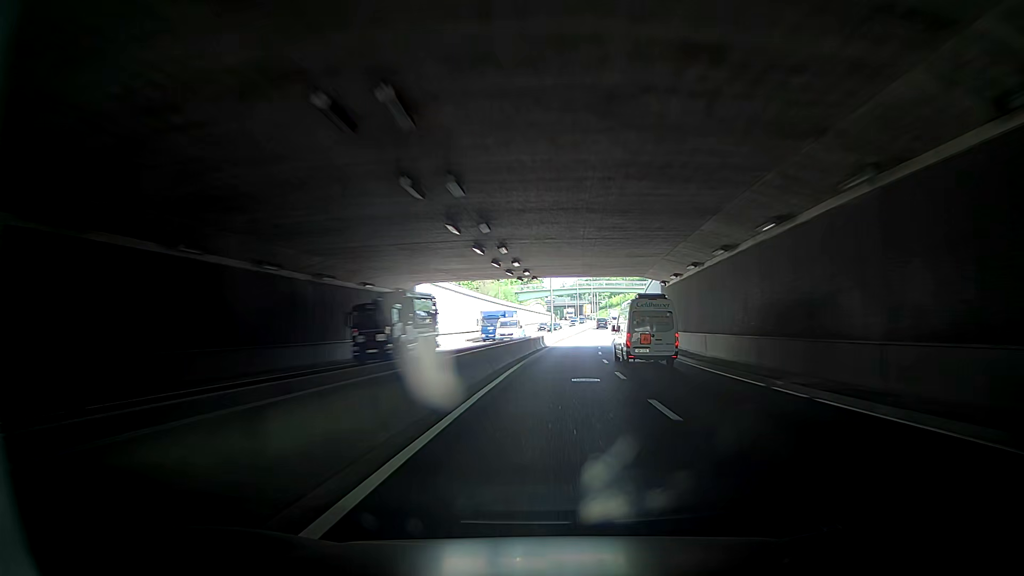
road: trunk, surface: asphalt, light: Day
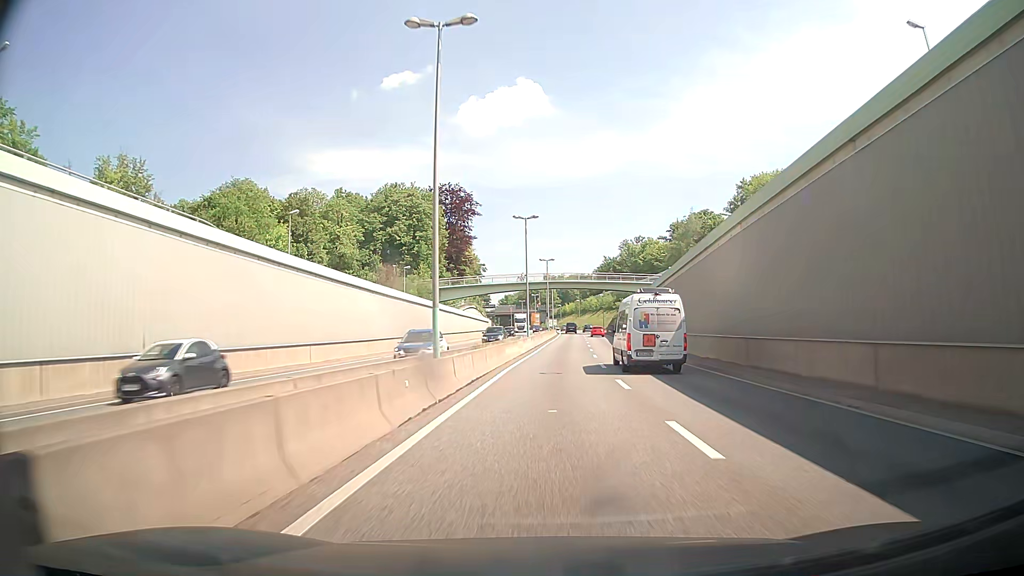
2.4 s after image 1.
(+0.8, +48.1) m; +5°
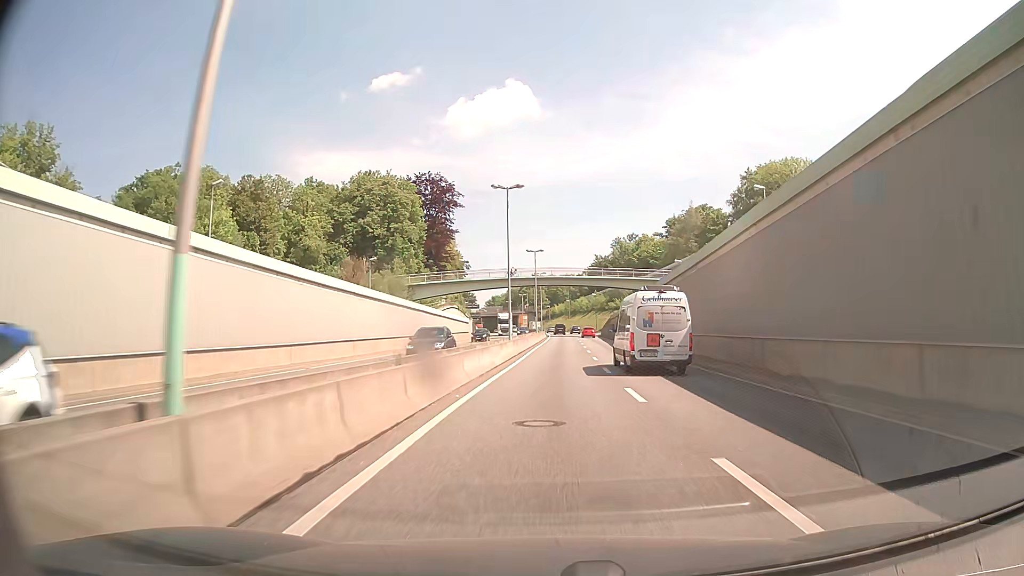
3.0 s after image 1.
(+0.3, +12.1) m; +2°
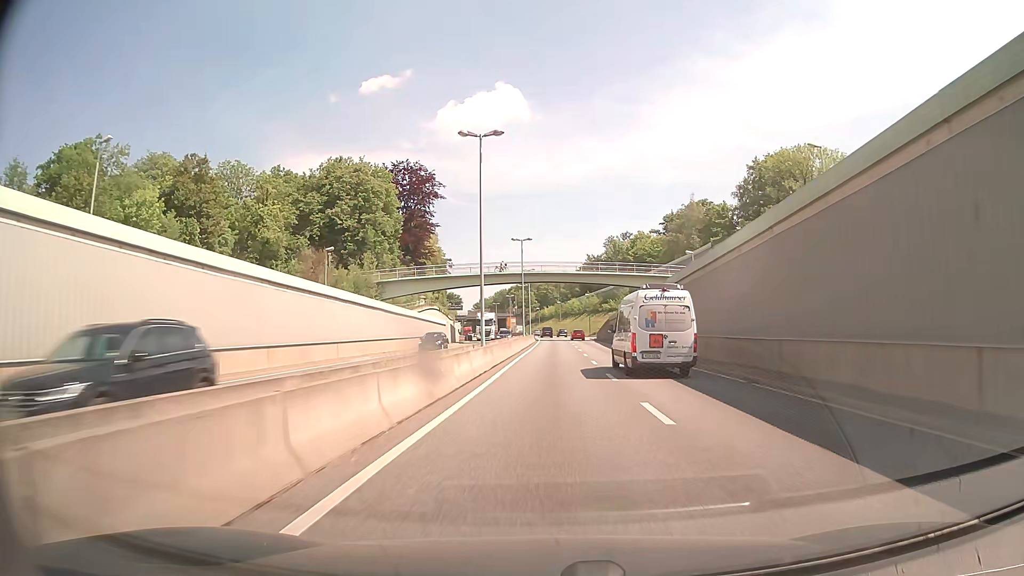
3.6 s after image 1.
(+0.1, +12.1) m; +1°
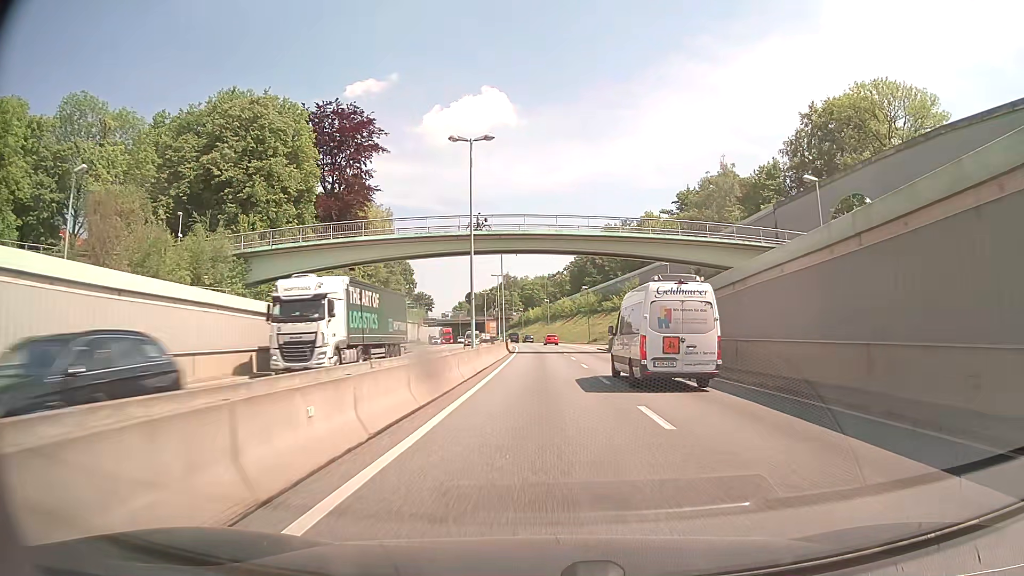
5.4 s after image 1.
(+0.5, +36.3) m; +1°
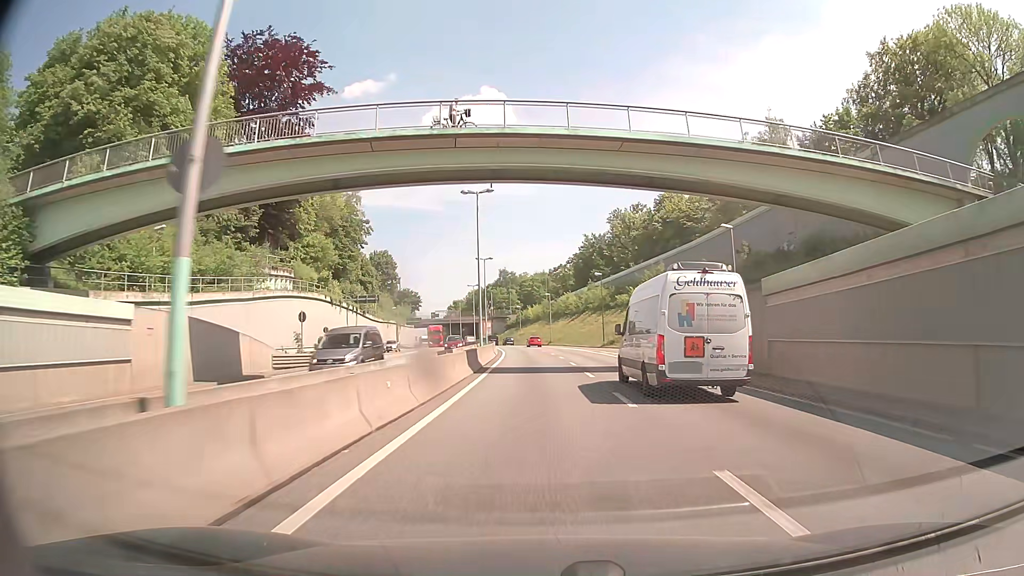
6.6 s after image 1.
(0.0, +24.0) m; 0°
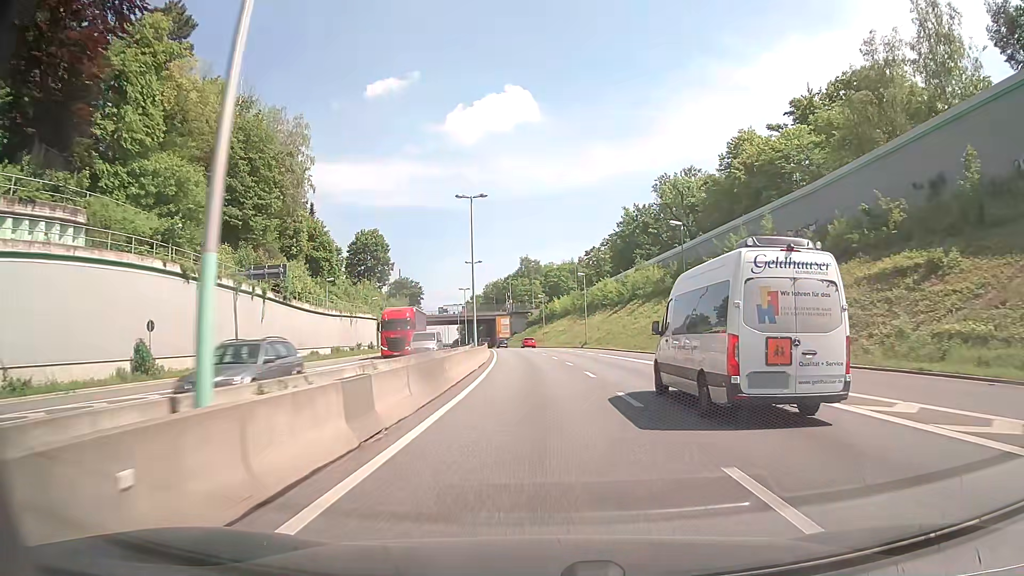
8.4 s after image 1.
(-0.6, +35.6) m; -3°
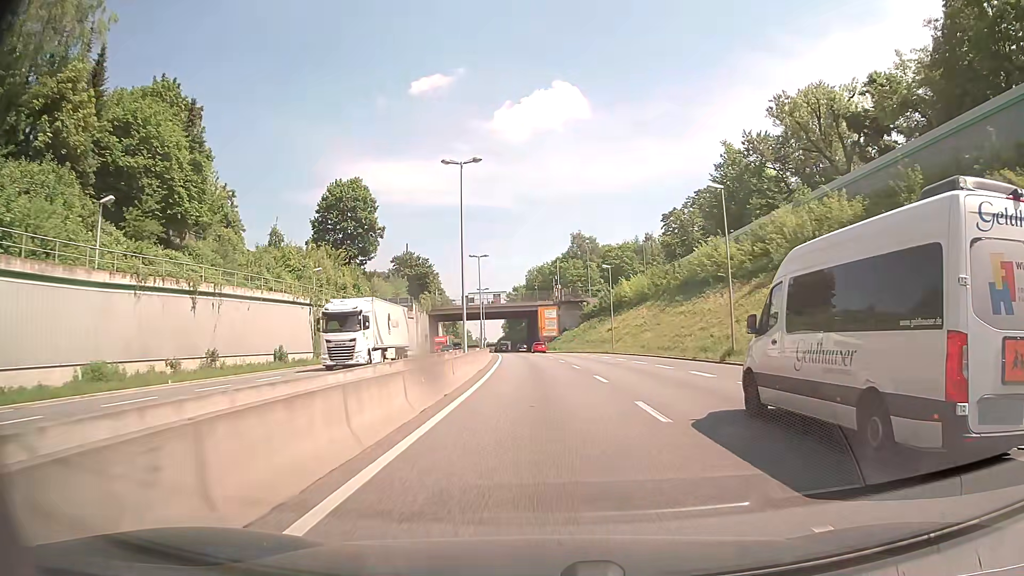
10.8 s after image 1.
(-0.9, +46.8) m; -3°
(0, +10) (0, +20) (-1, +30) (-1, +40) (-2, +50) (-3, +60) (-3, +70) (-4, +80) (-5, +90) (-6, +100) m
